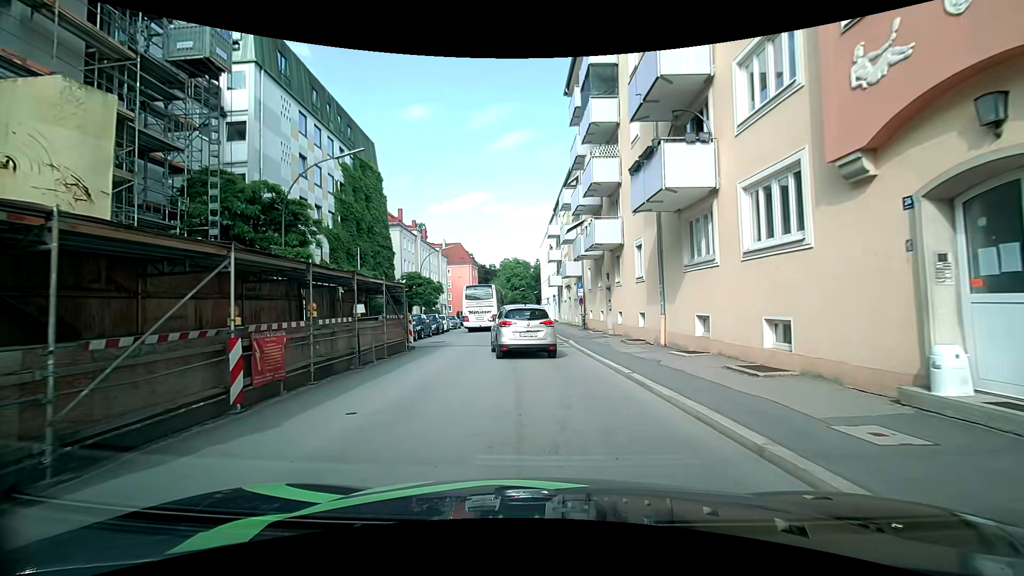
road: tertiary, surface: asphalt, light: Day
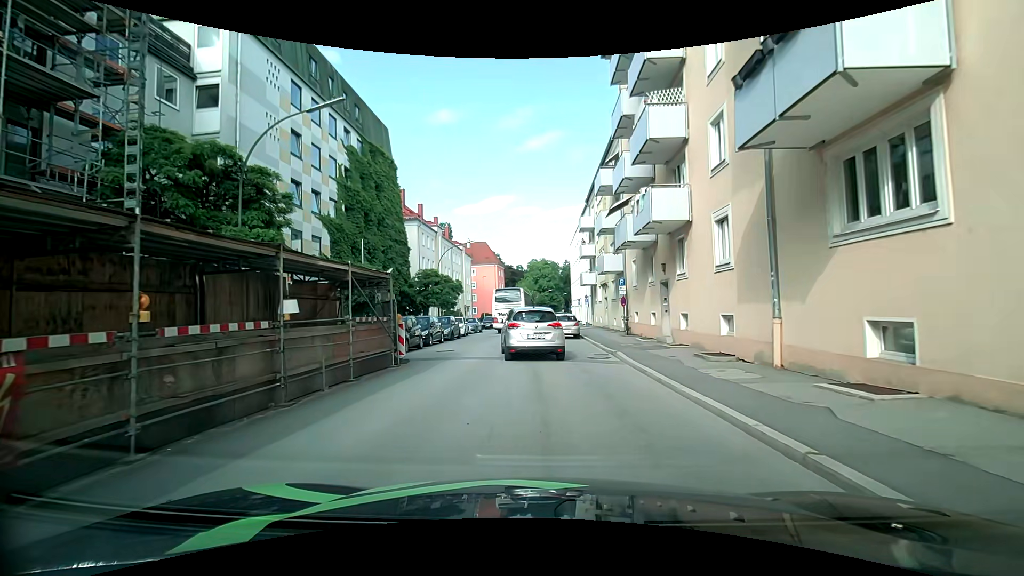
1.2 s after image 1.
(0.0, +5.7) m; -2°
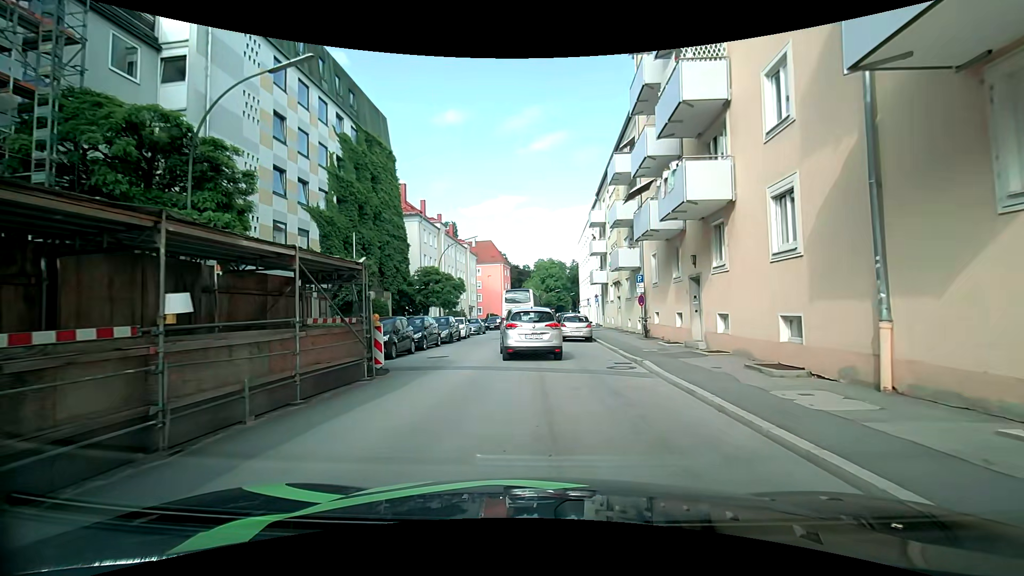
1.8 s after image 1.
(0.0, +3.0) m; 0°
